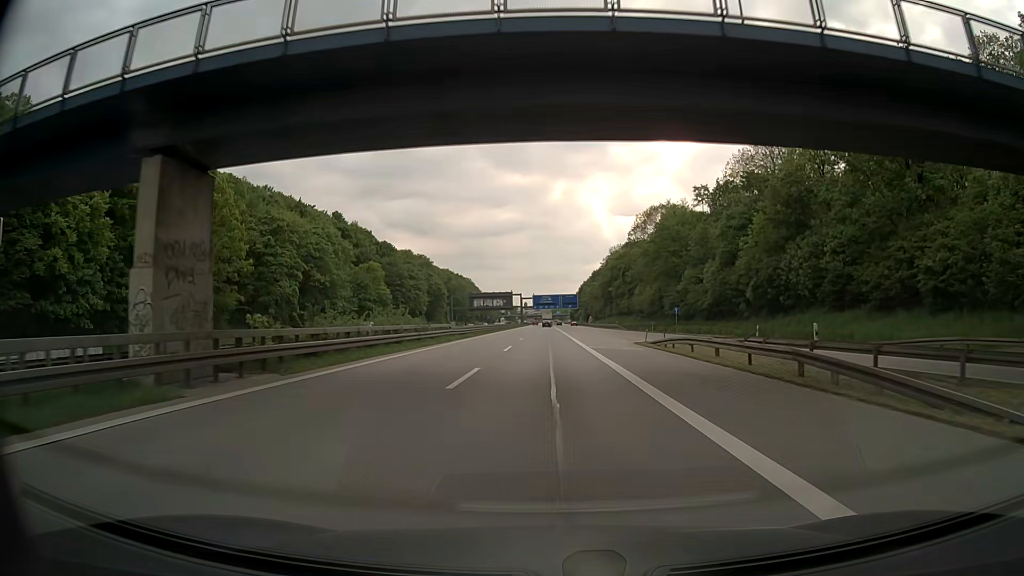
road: motorway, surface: asphalt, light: Day
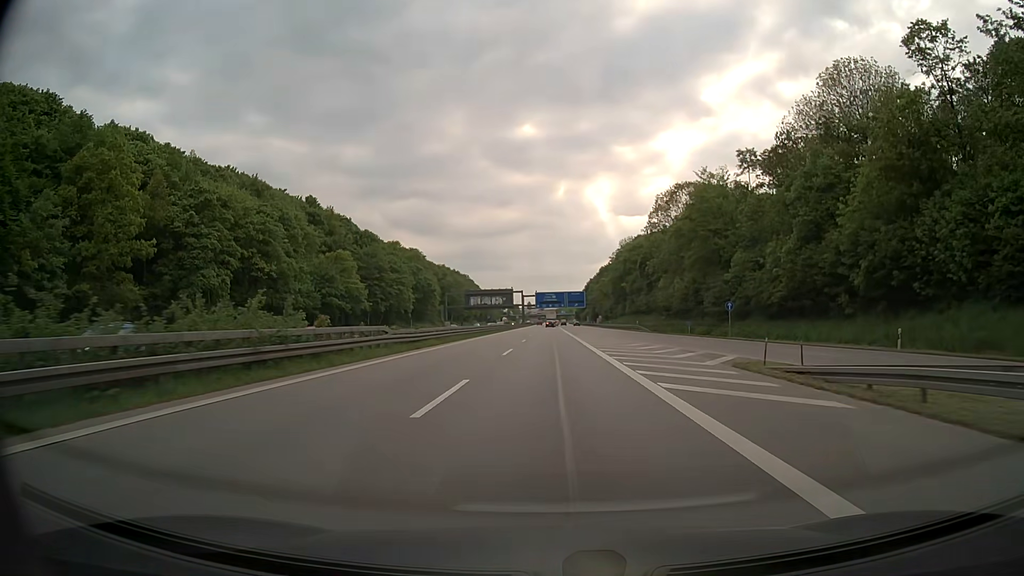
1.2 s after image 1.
(-0.1, +21.6) m; 0°
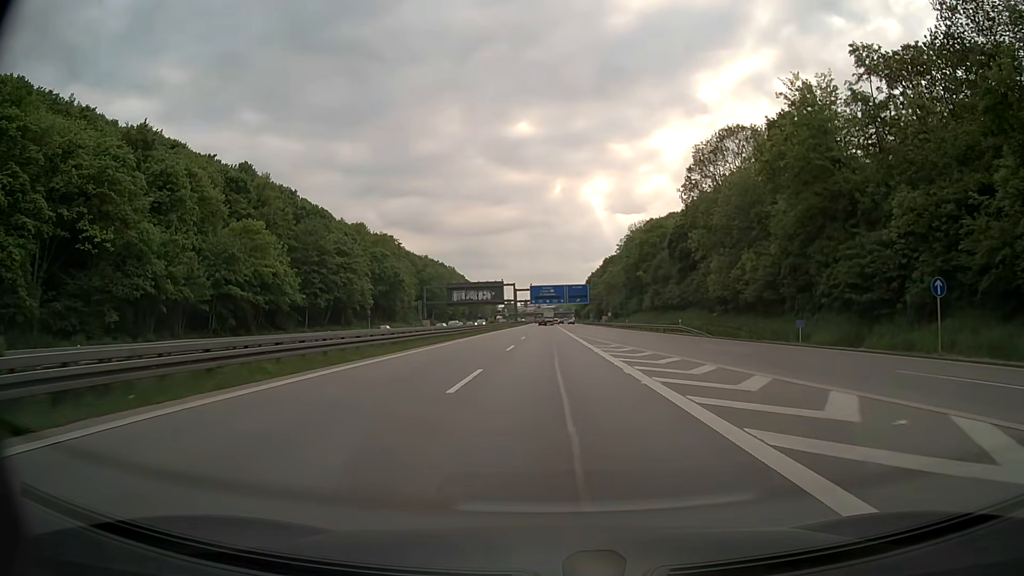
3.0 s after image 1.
(+0.1, +32.4) m; 0°
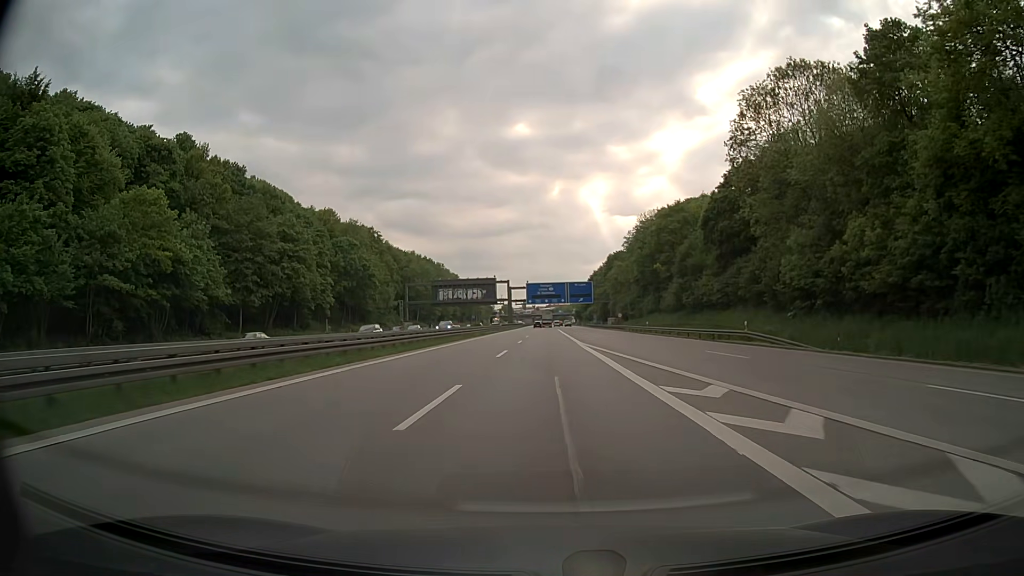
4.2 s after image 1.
(0.0, +21.6) m; 0°
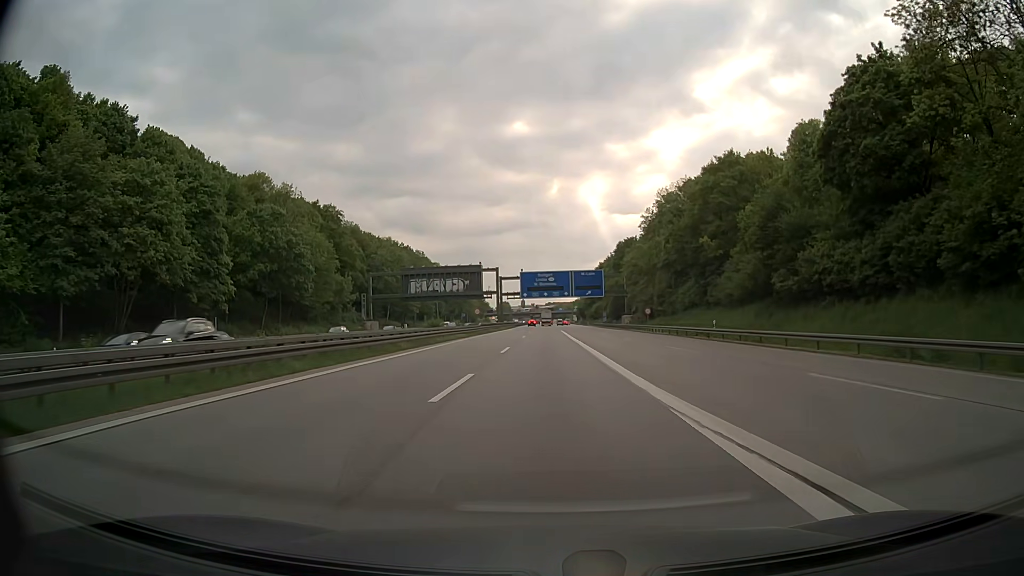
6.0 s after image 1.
(0.0, +32.3) m; 0°
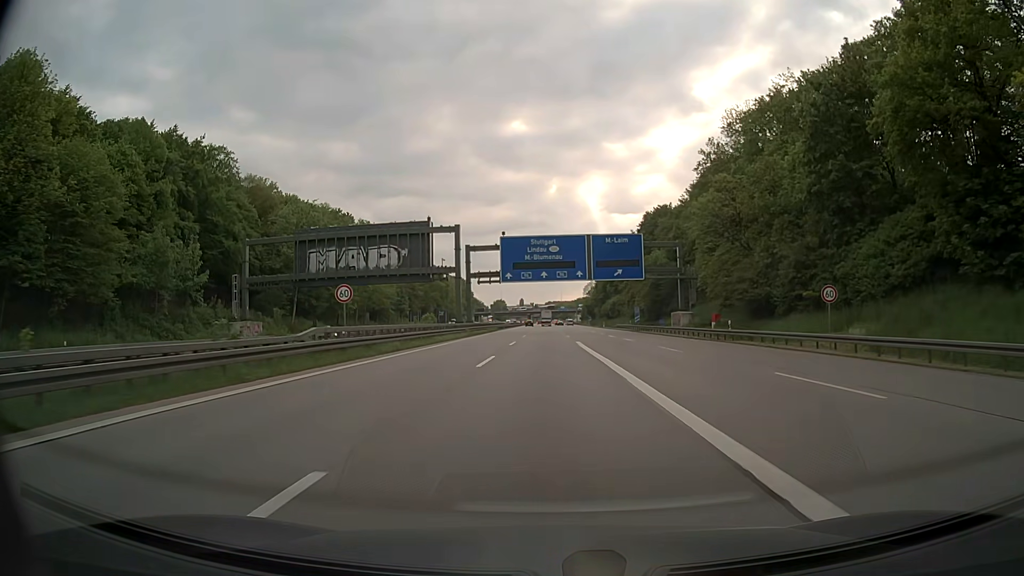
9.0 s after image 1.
(0.0, +53.9) m; 0°
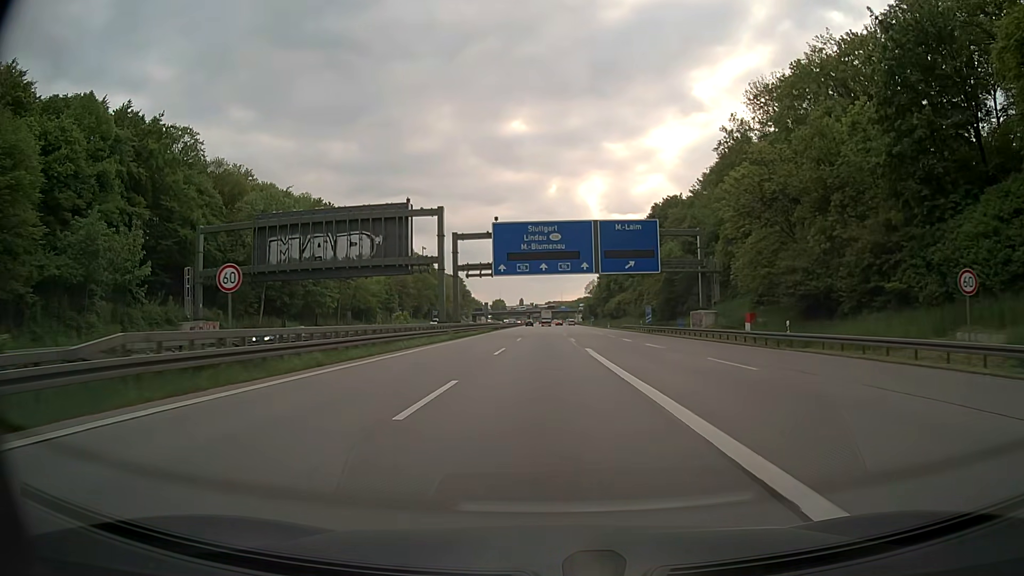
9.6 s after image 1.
(0.0, +10.8) m; 0°
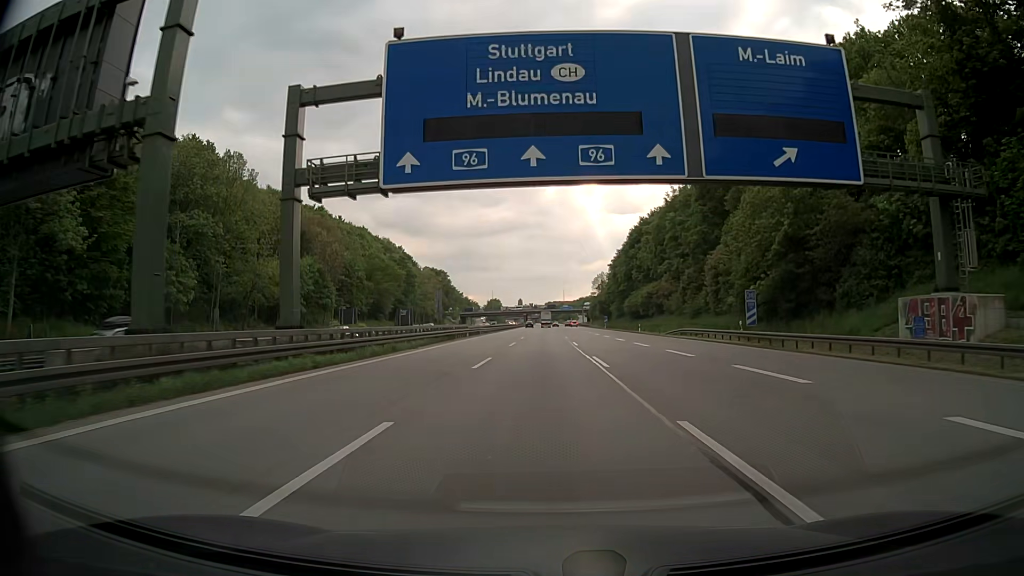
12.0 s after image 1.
(0.0, +43.2) m; 0°
(0, +10) (0, +20) (0, +30) (0, +40) (+1, +50) (+1, +60) (+2, +70) (+2, +80) (+3, +90) (+3, +100) m
